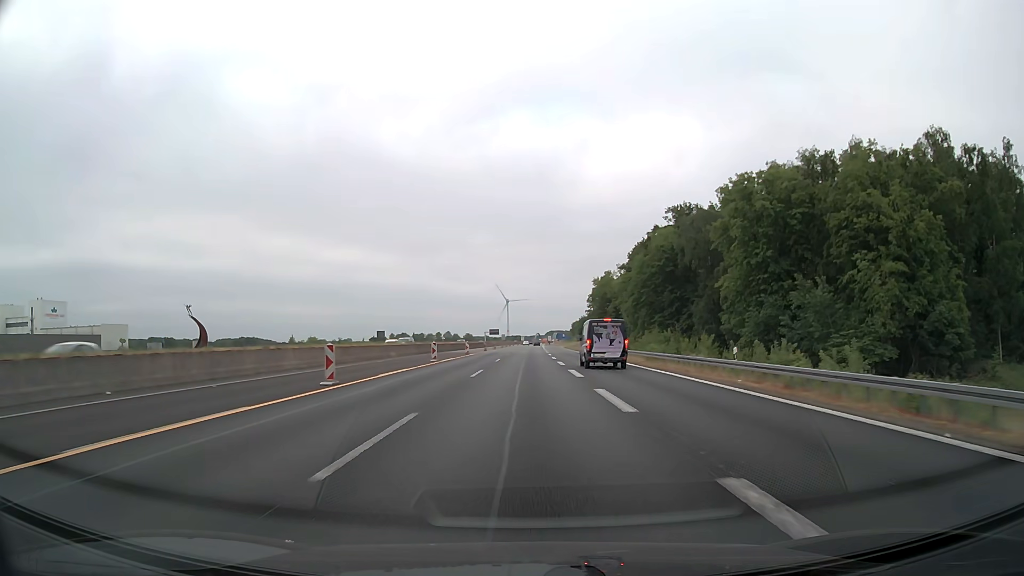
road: motorway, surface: asphalt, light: Day
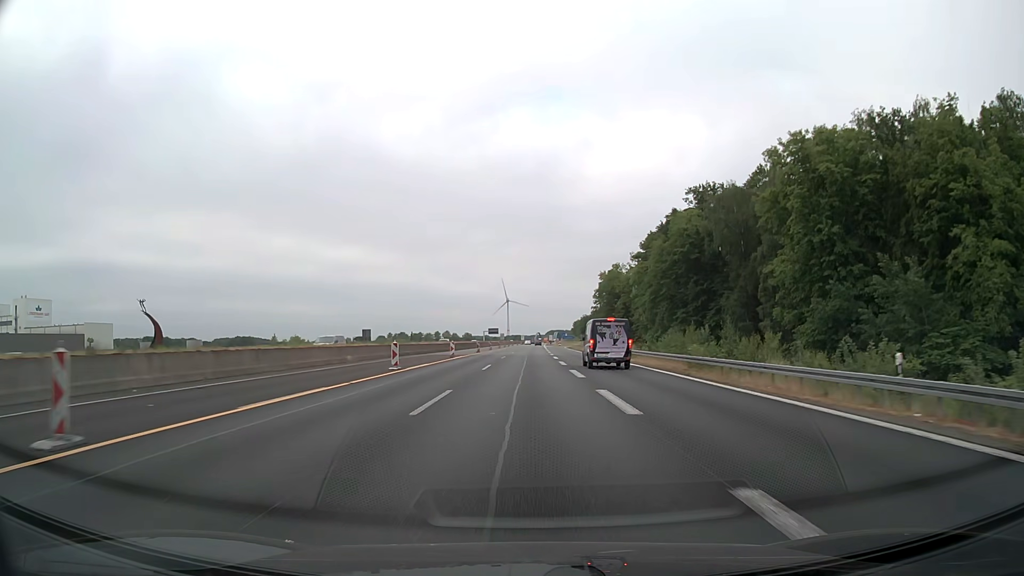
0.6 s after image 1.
(0.0, +12.8) m; 0°
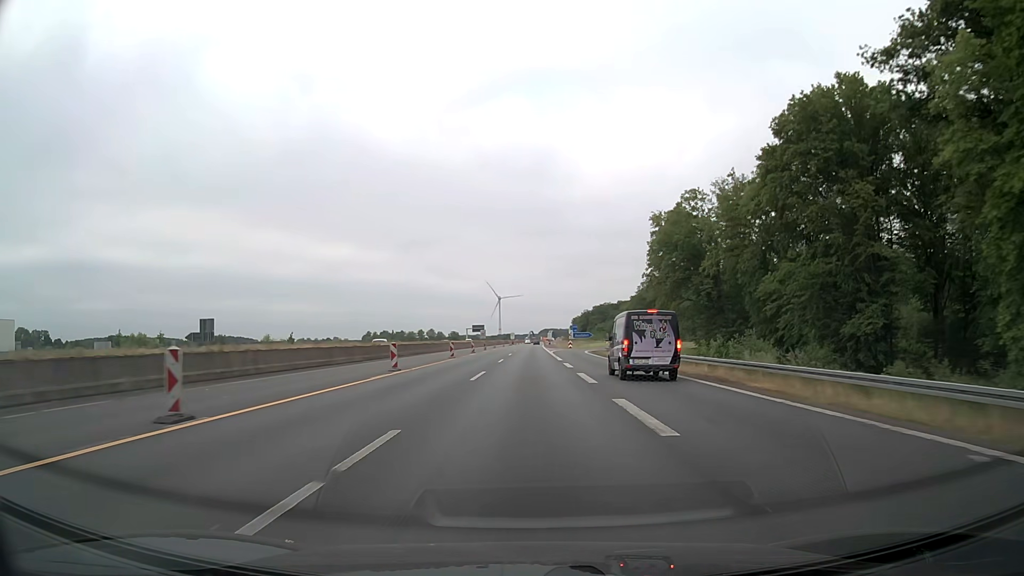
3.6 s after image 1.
(+0.2, +64.1) m; +1°
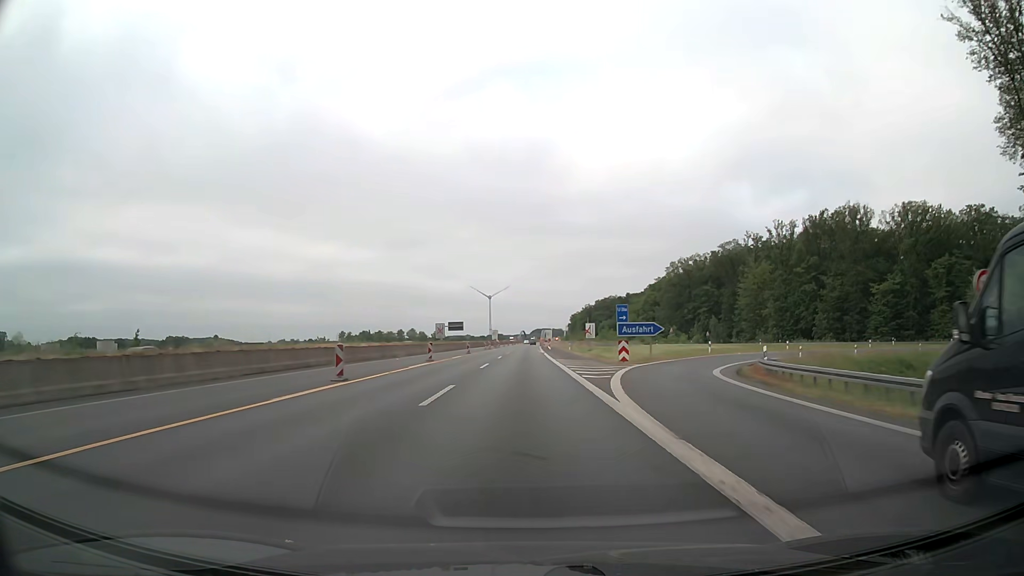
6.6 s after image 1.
(+0.4, +64.4) m; +1°
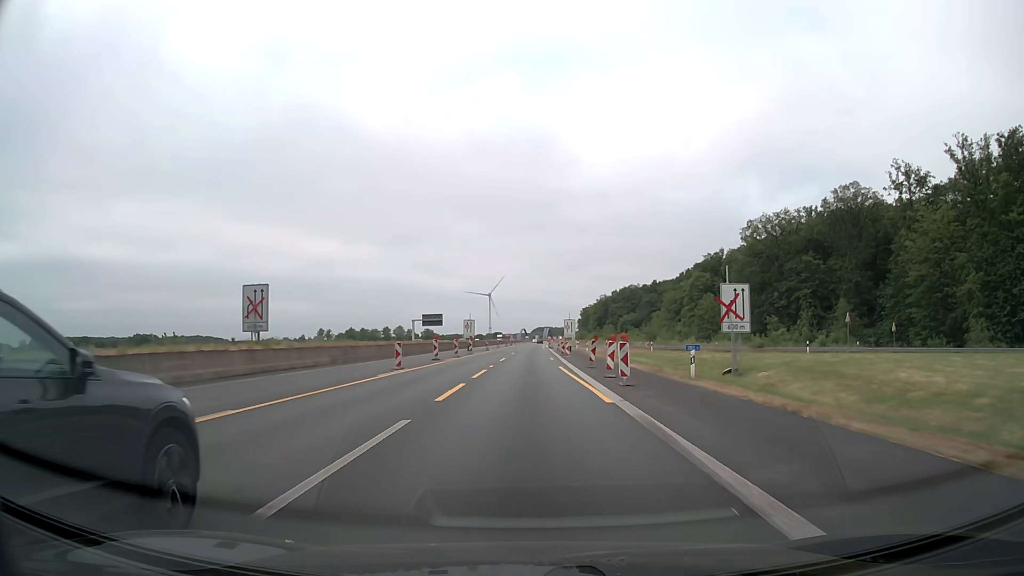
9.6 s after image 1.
(-0.2, +64.4) m; 0°
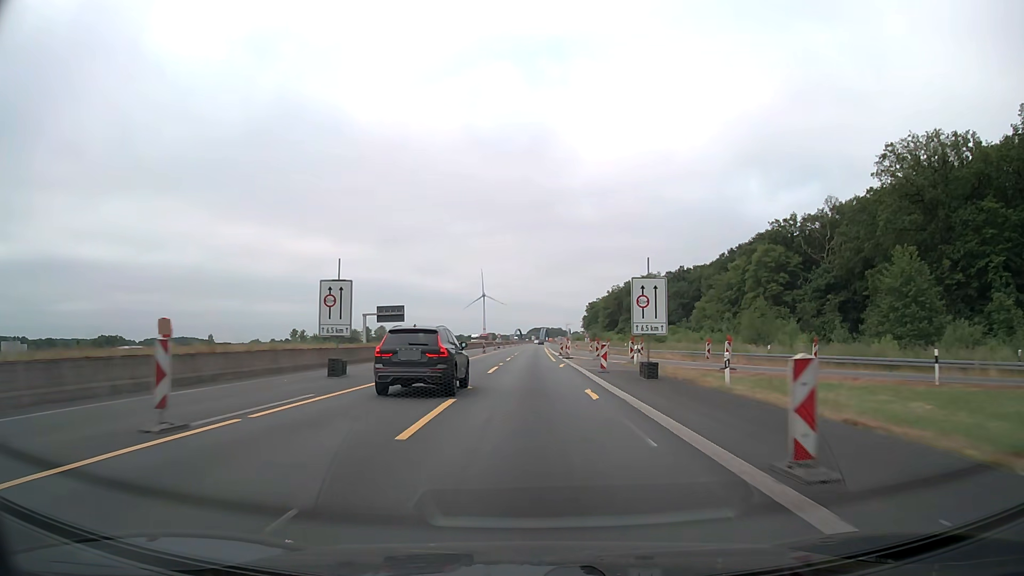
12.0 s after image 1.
(+0.2, +51.5) m; 0°
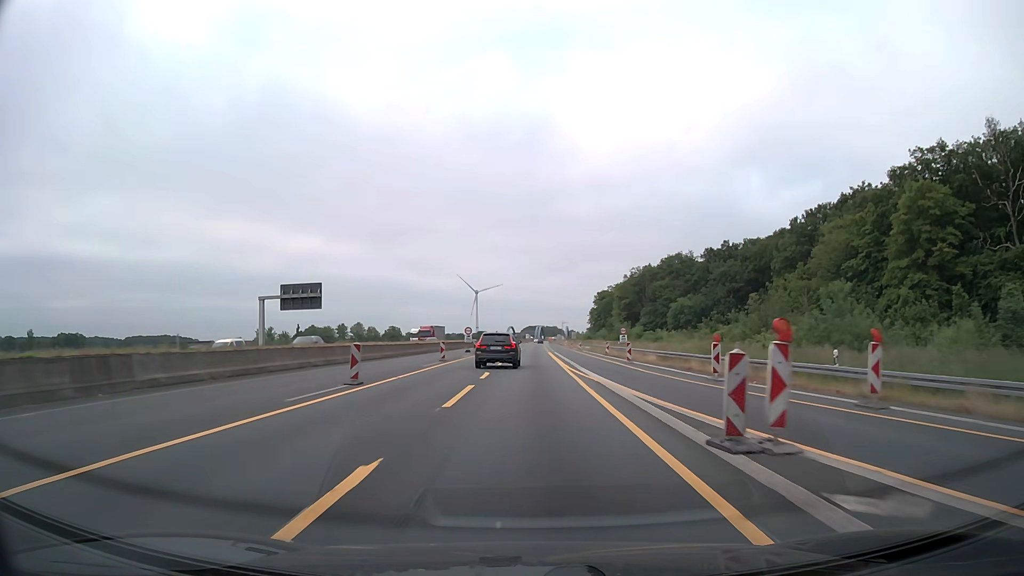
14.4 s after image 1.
(+0.3, +51.4) m; +1°
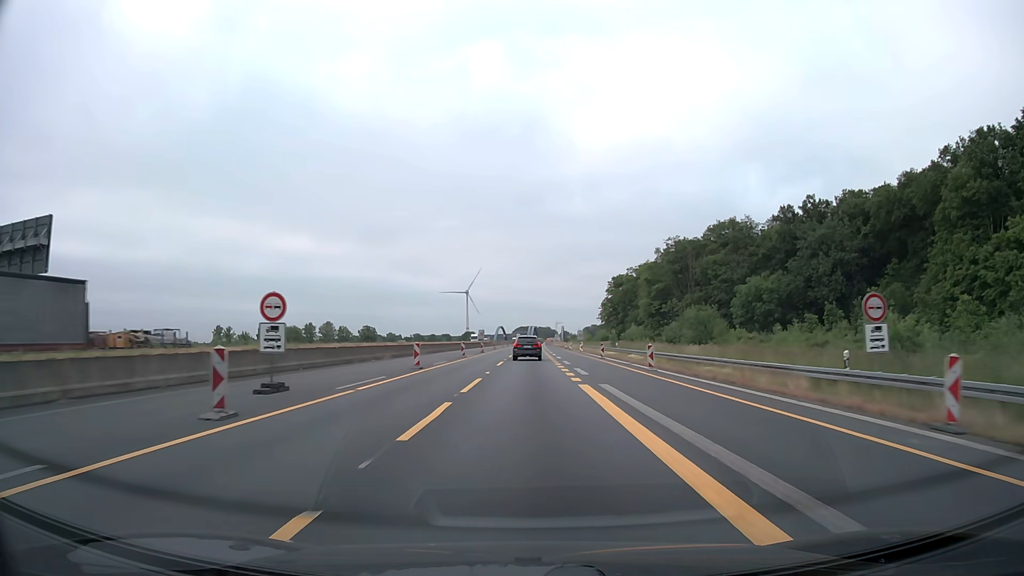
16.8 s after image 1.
(+0.3, +51.4) m; +1°
(0, +10) (0, +20) (0, +30) (0, +40) (0, +50) (0, +60) (0, +70) (0, +80) (0, +90) (0, +100) m
